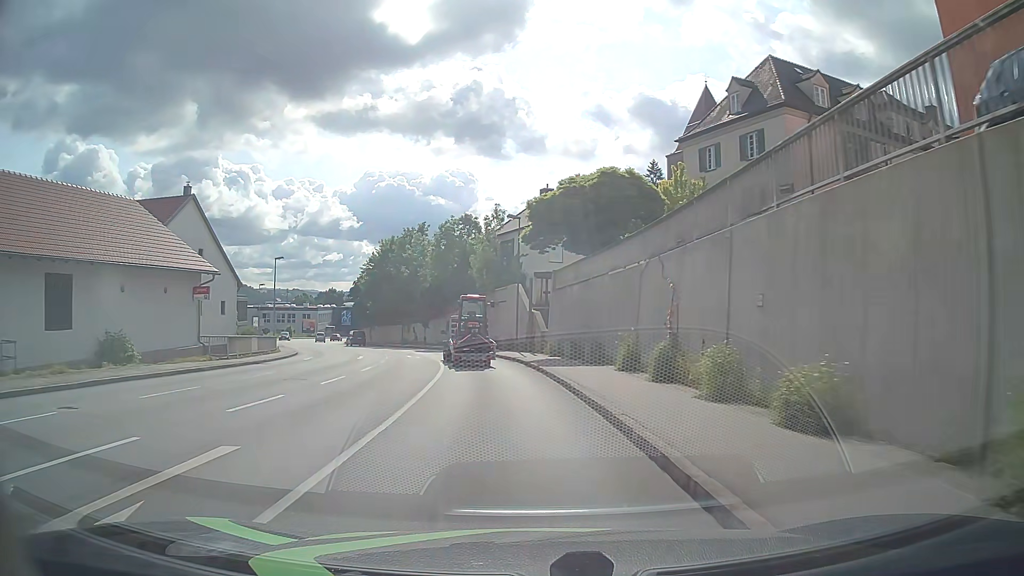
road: tertiary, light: Day
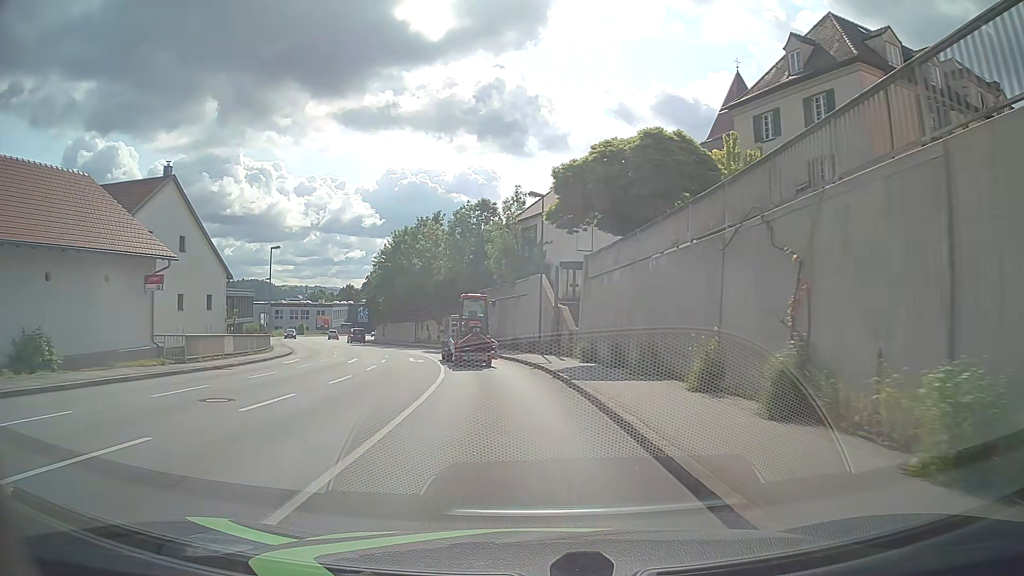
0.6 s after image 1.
(-0.2, +6.1) m; -3°
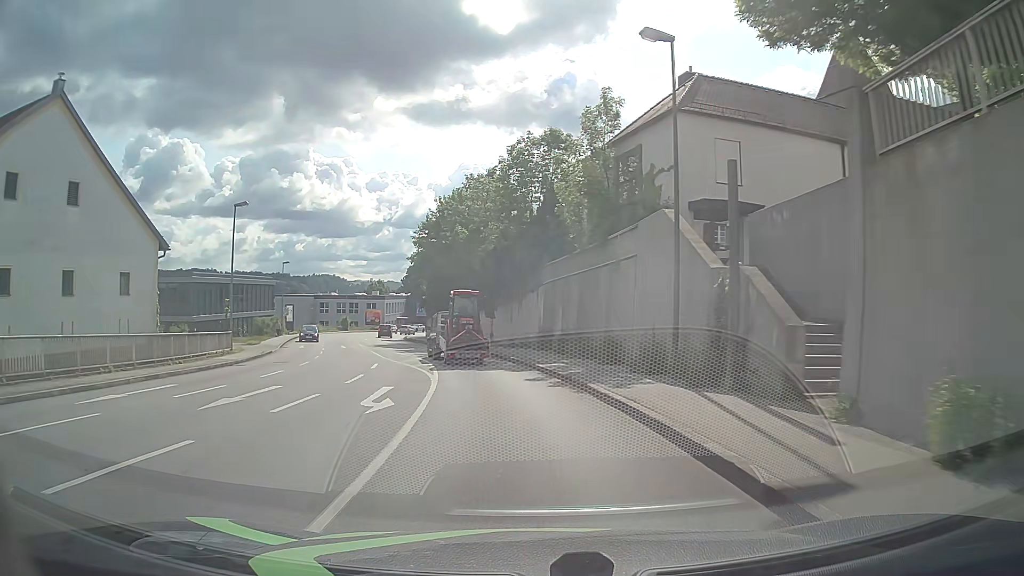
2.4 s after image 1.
(-0.9, +18.6) m; -6°
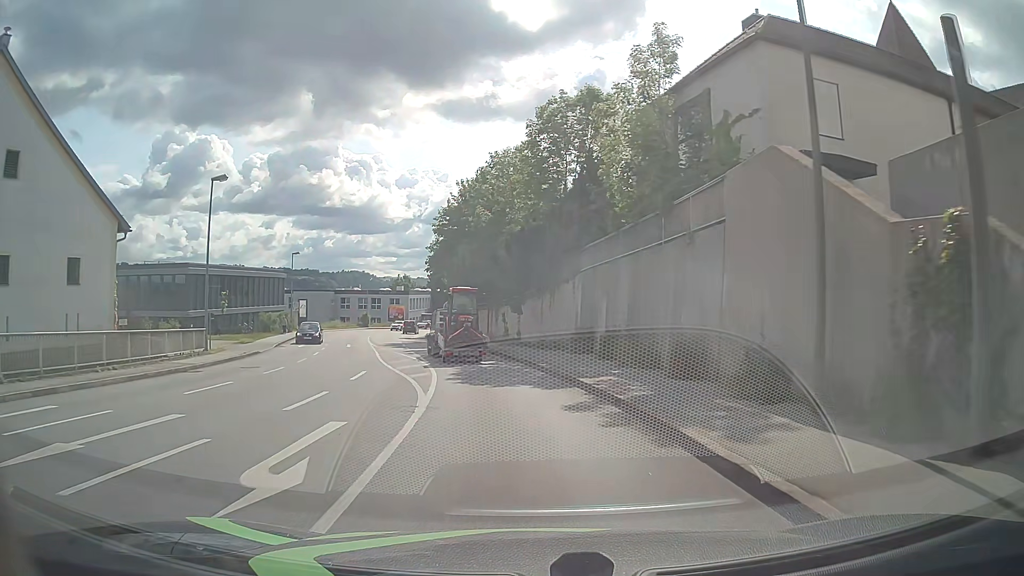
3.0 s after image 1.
(-0.2, +6.2) m; -3°
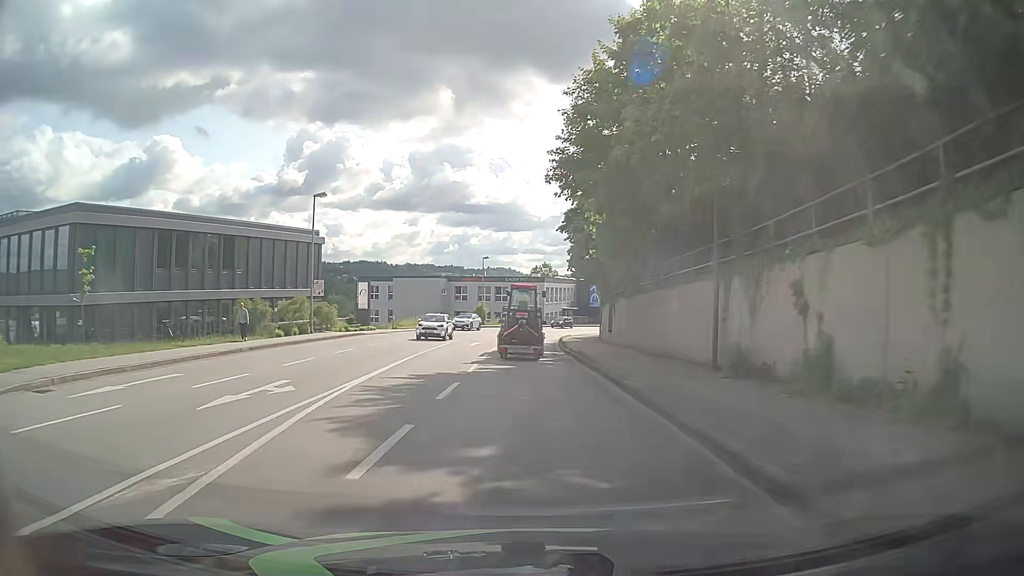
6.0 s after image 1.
(-3.3, +31.4) m; -12°
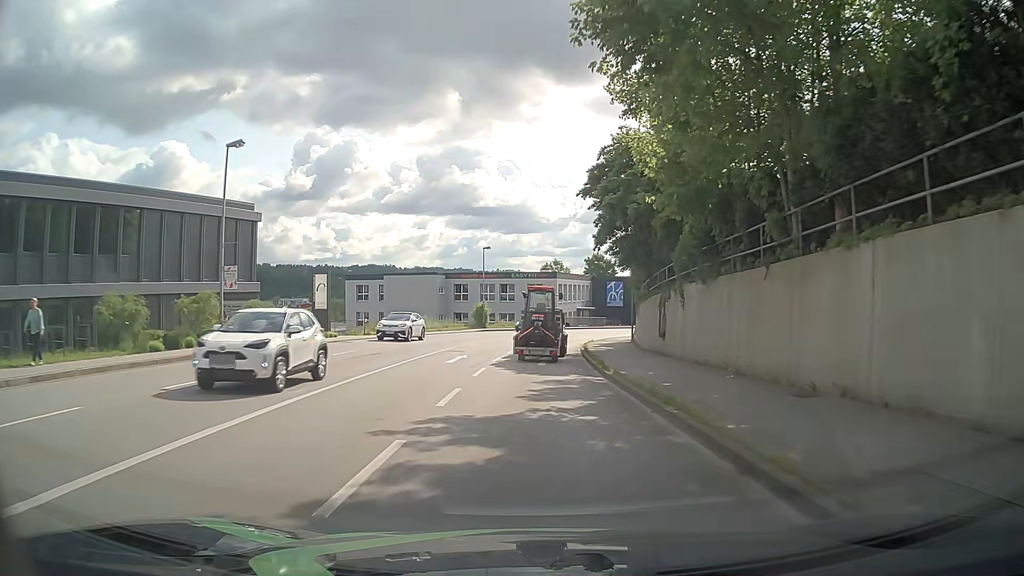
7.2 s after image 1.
(-0.1, +13.0) m; -1°
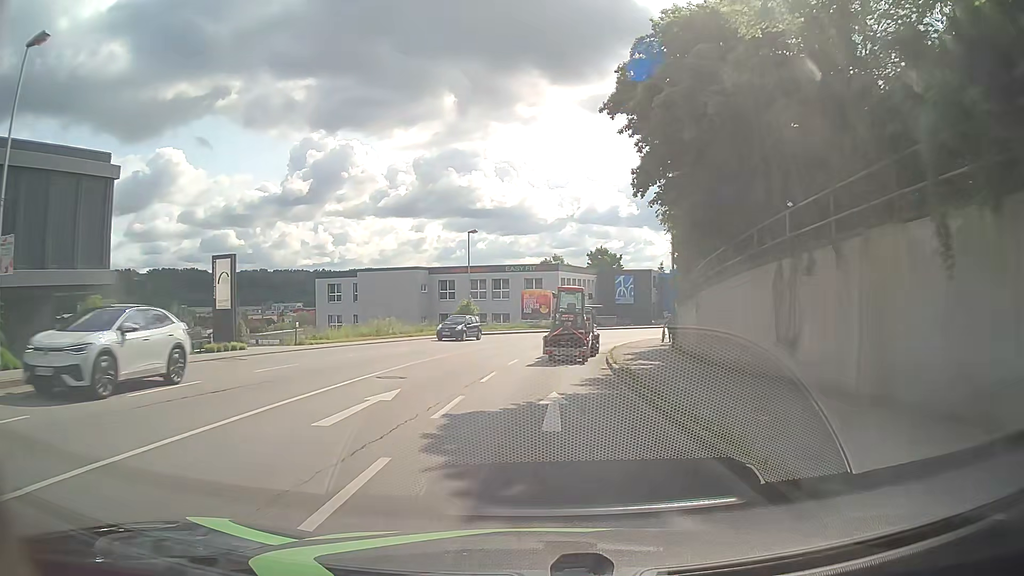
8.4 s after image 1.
(0.0, +13.1) m; 0°
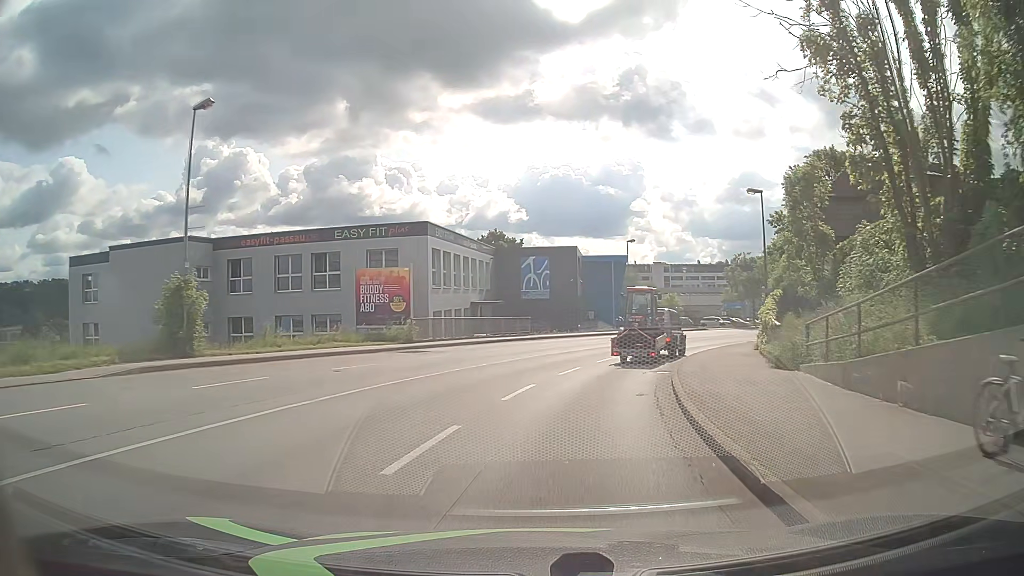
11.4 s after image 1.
(+2.0, +33.1) m; +9°
(0, +10) (+2, +20) (+5, +29) (+9, +39) (+14, +47) (+20, +55) (+26, +63) (+34, +70) (+42, +76) (+50, +82) m
